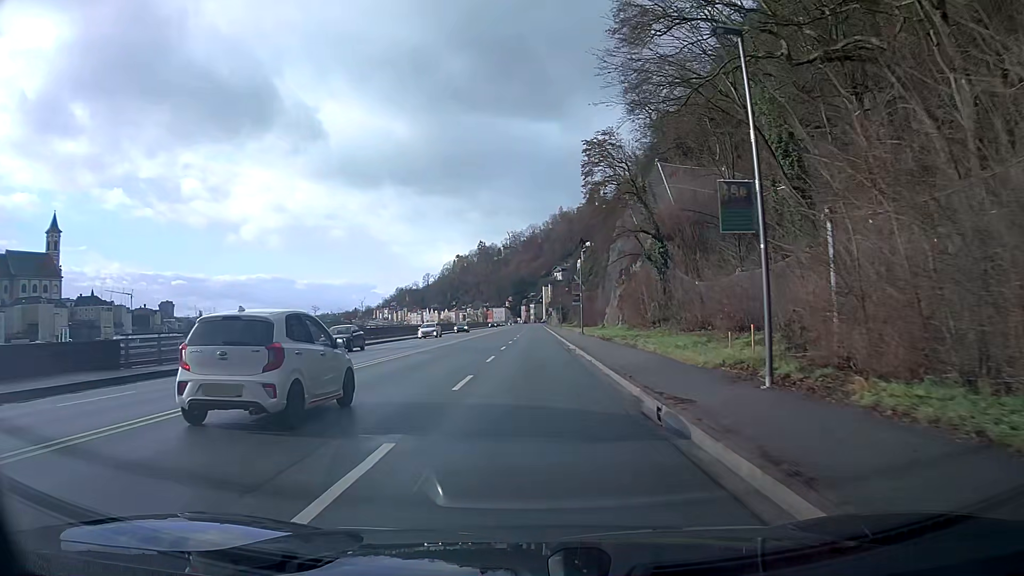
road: primary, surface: asphalt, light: Day
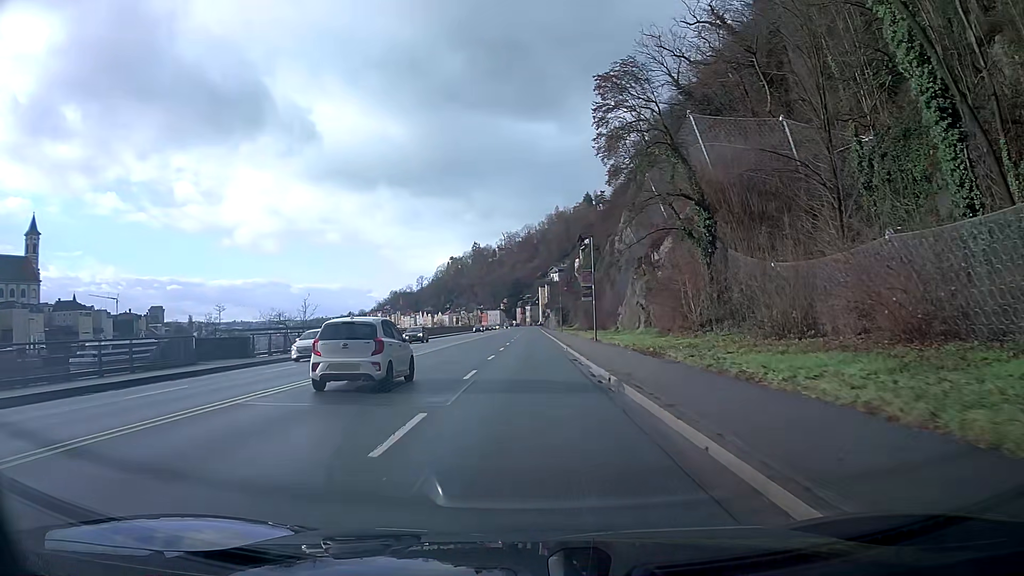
(0.0, +15.3) m; 0°
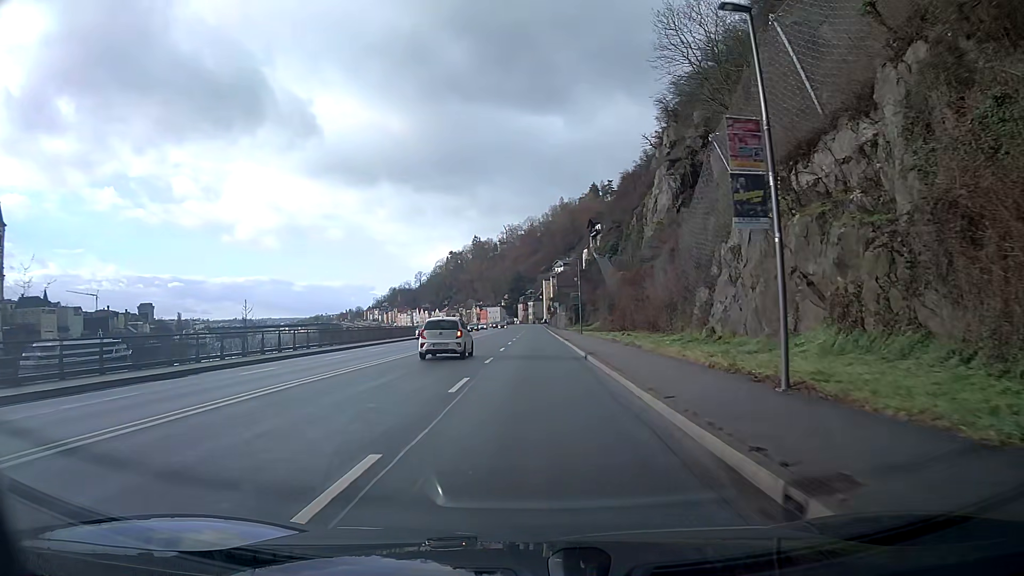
(-0.1, +30.6) m; 0°
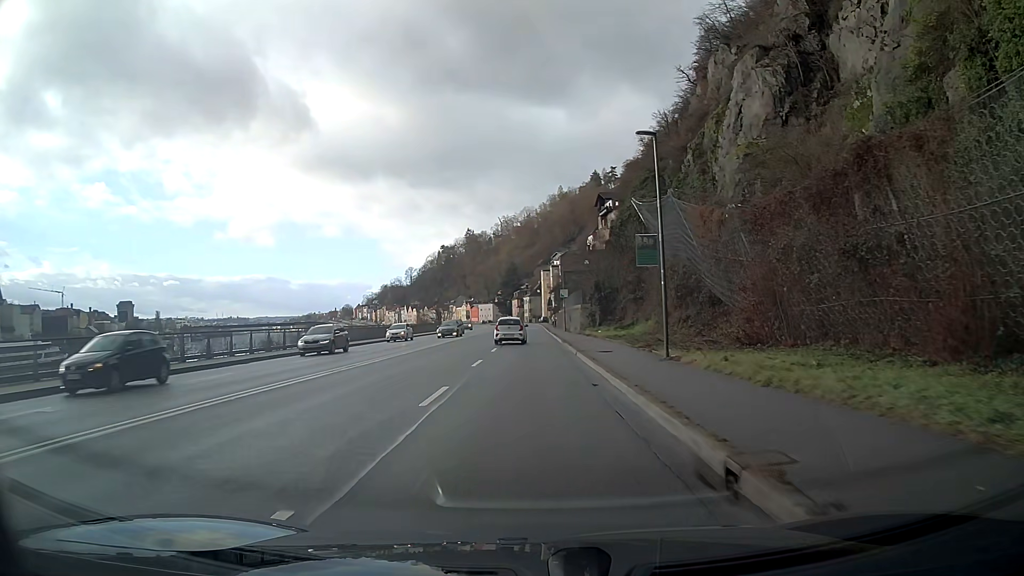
(+0.1, +38.3) m; 0°
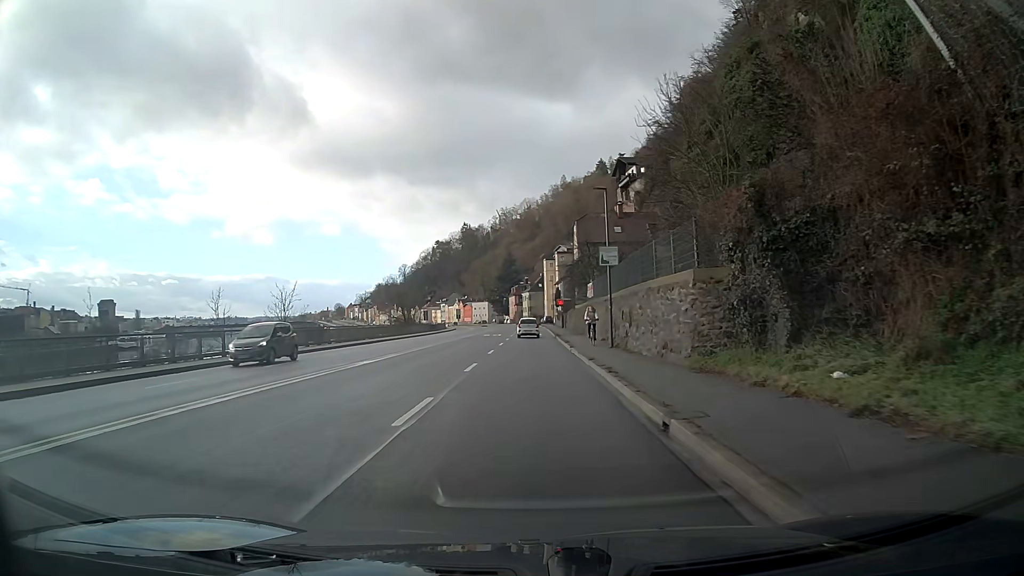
(0.0, +38.2) m; 0°
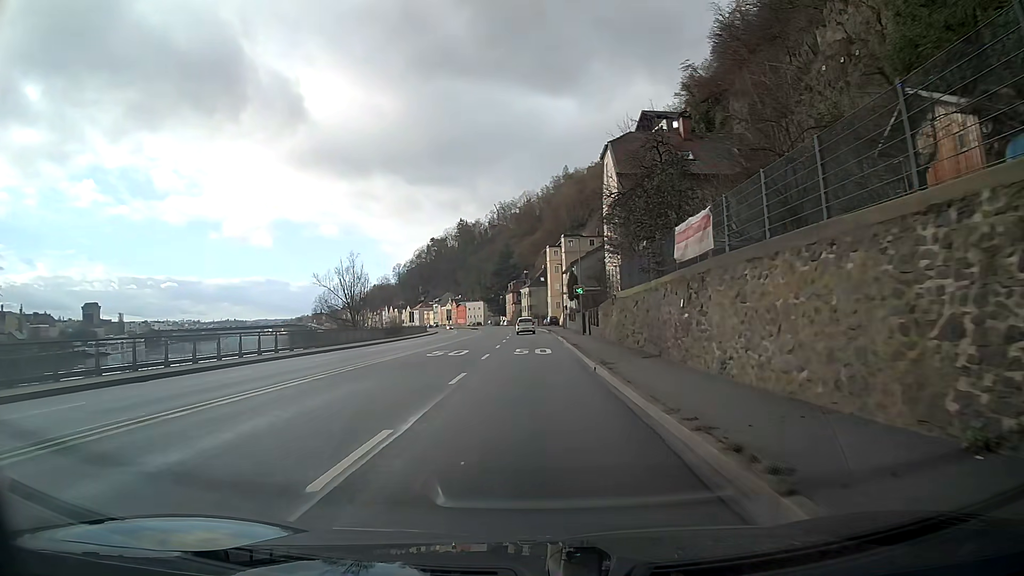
(-0.1, +30.5) m; 0°
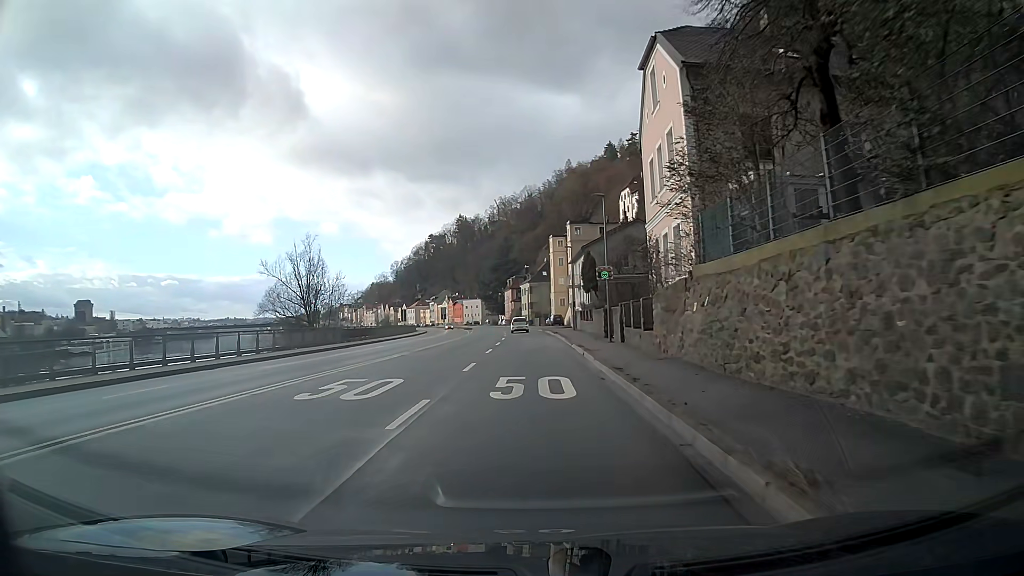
(0.0, +15.2) m; 0°
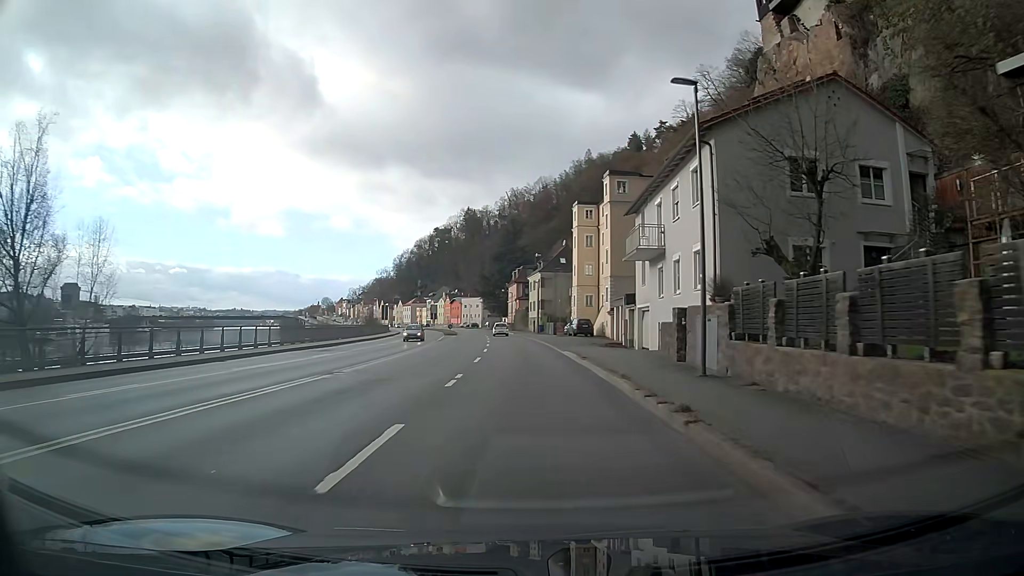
(-0.4, +37.9) m; -1°
(0, +10) (0, +20) (0, +30) (-1, +40) (-1, +50) (-2, +60) (-3, +70) (-4, +80) (-5, +90) (-6, +100) m
